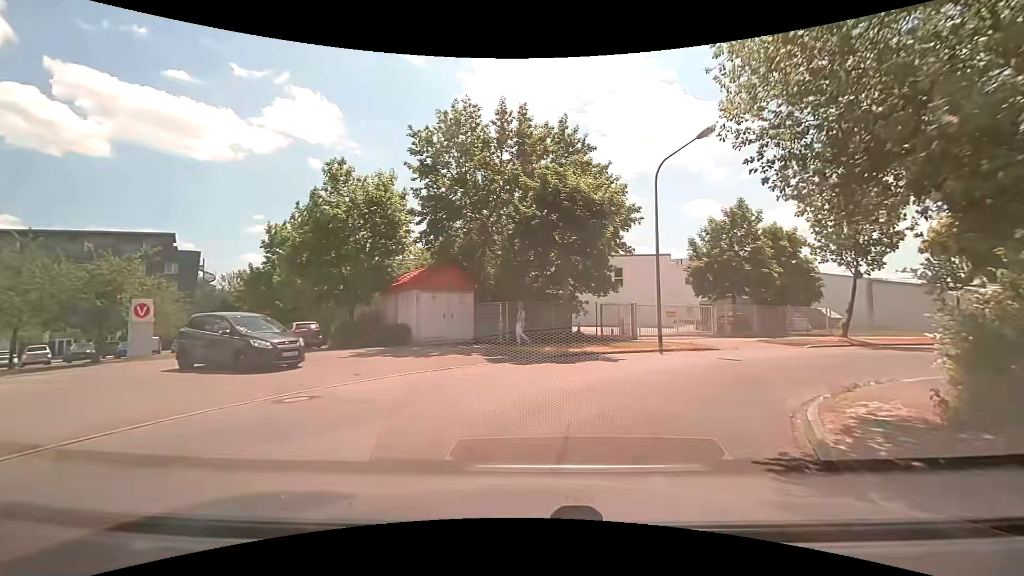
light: Day
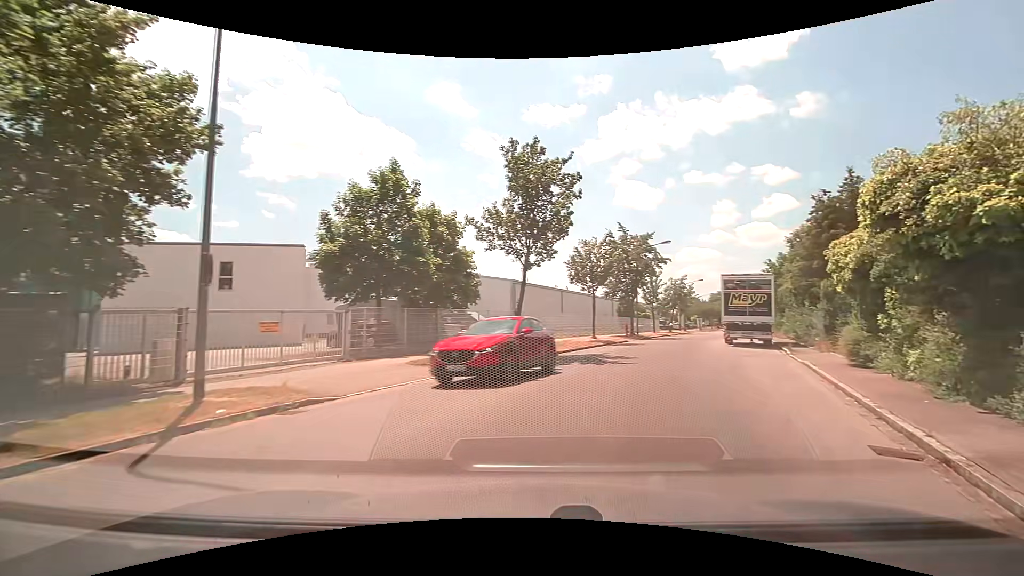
(+3.5, +11.7) m; +40°
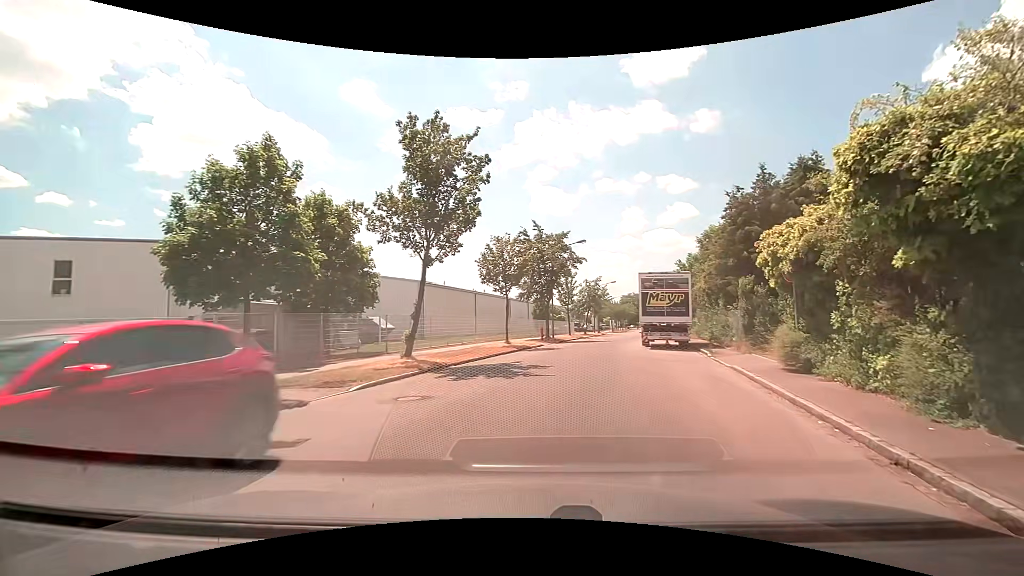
(+0.2, +3.0) m; +8°
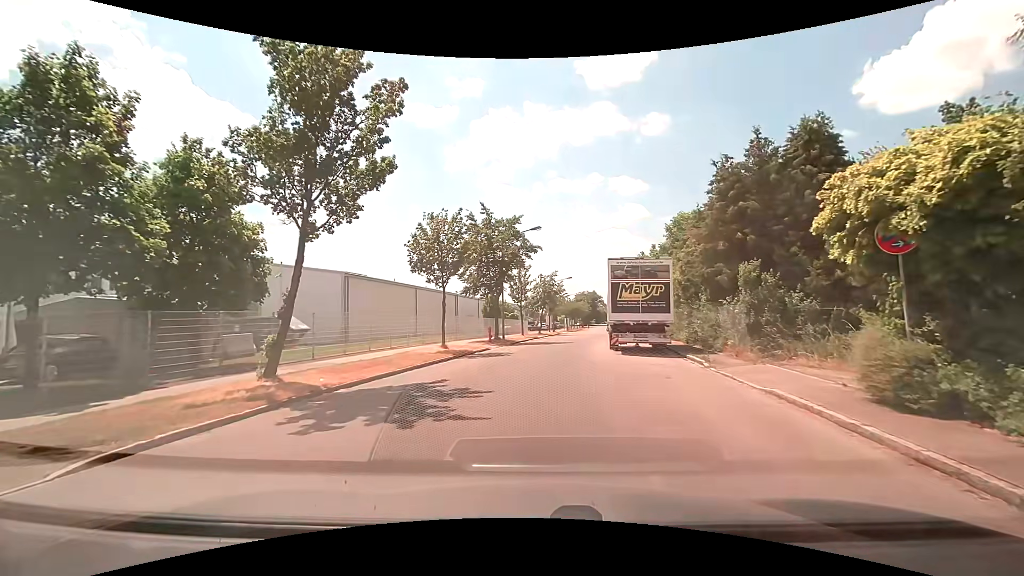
(+0.4, +5.9) m; +5°
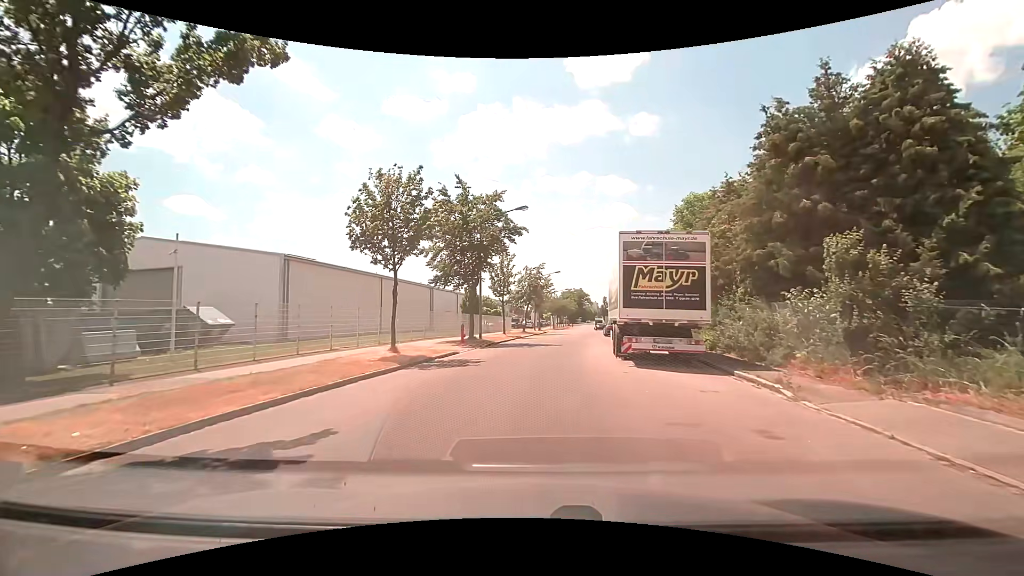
(+0.1, +6.1) m; +2°
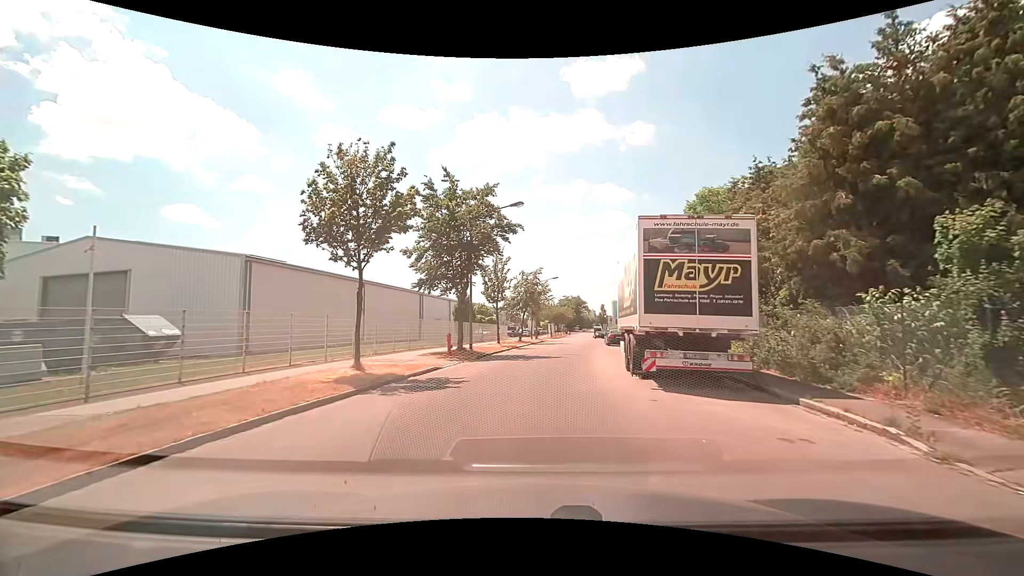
(0.0, +3.3) m; 0°
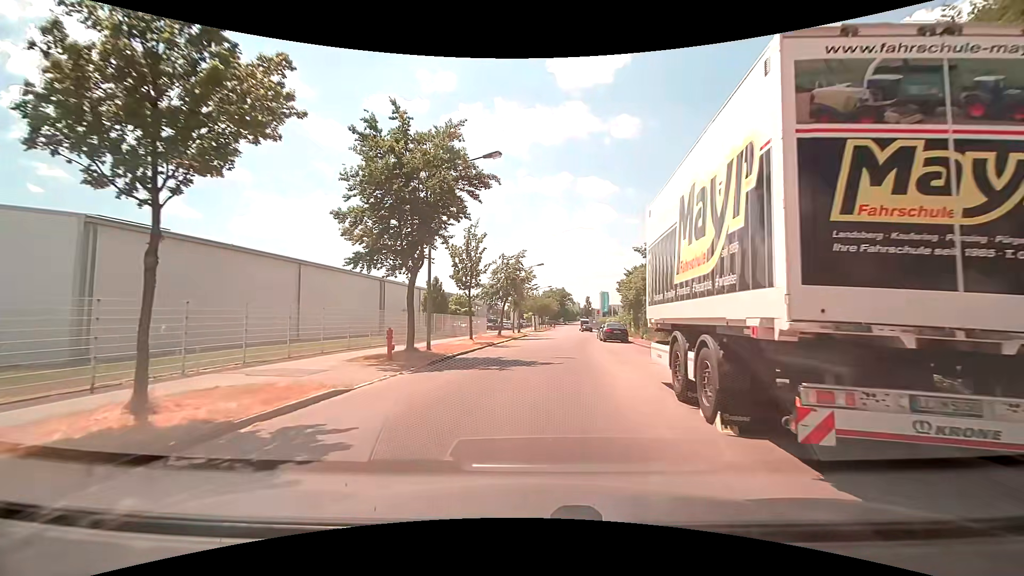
(+0.1, +7.5) m; +2°
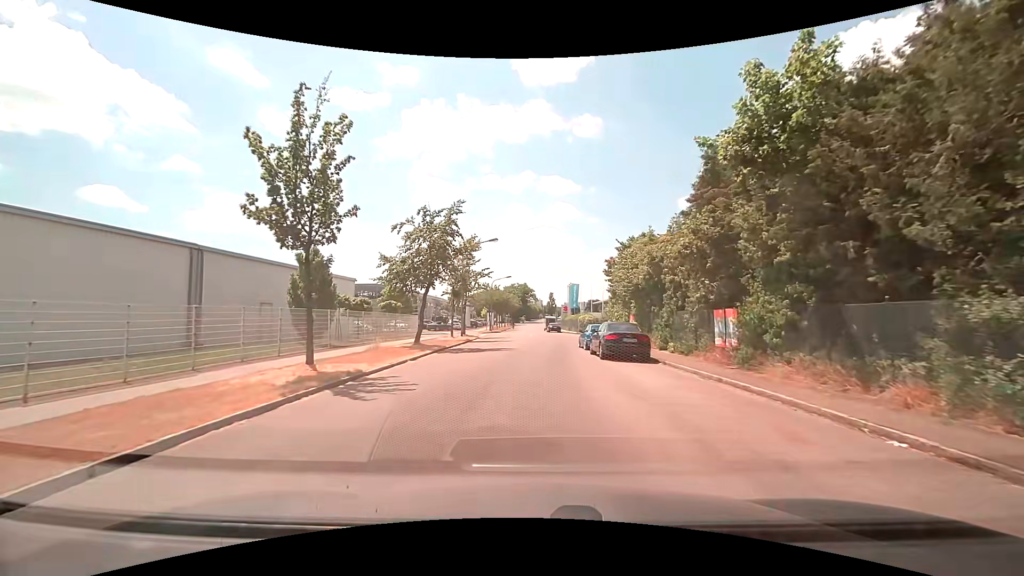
(+1.0, +17.9) m; +5°
(0, +10) (0, +20) (0, +30) (+1, +40) (+1, +50) (+1, +60) (+1, +70) (0, +80) (0, +90) (0, +100) m
